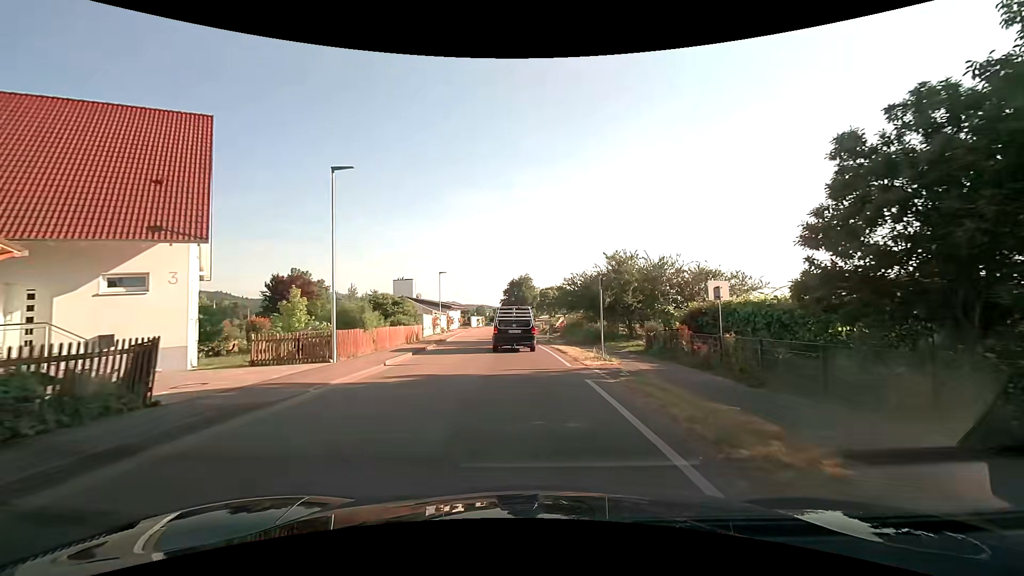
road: tertiary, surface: asphalt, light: Day
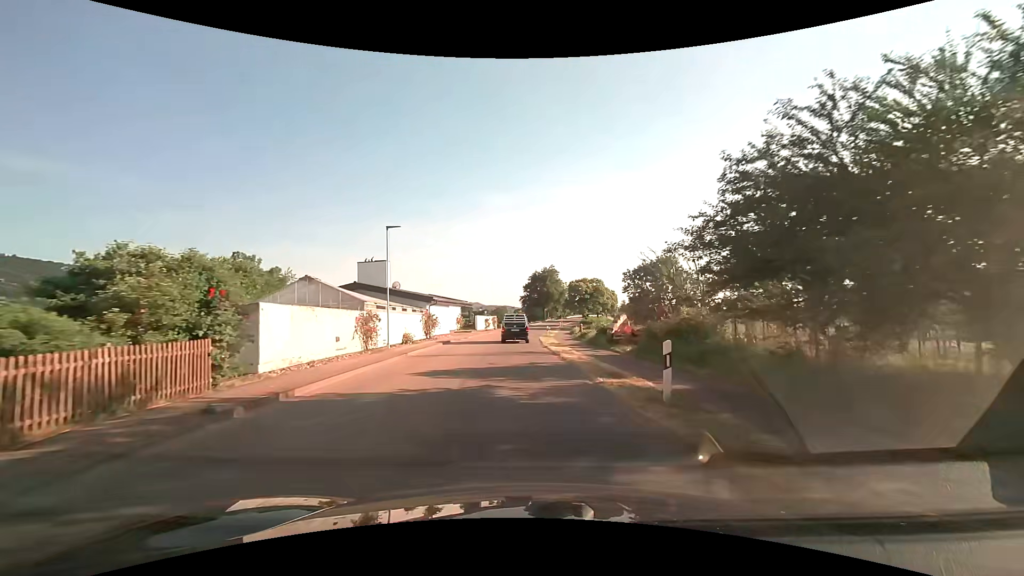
(-0.5, +25.0) m; -3°
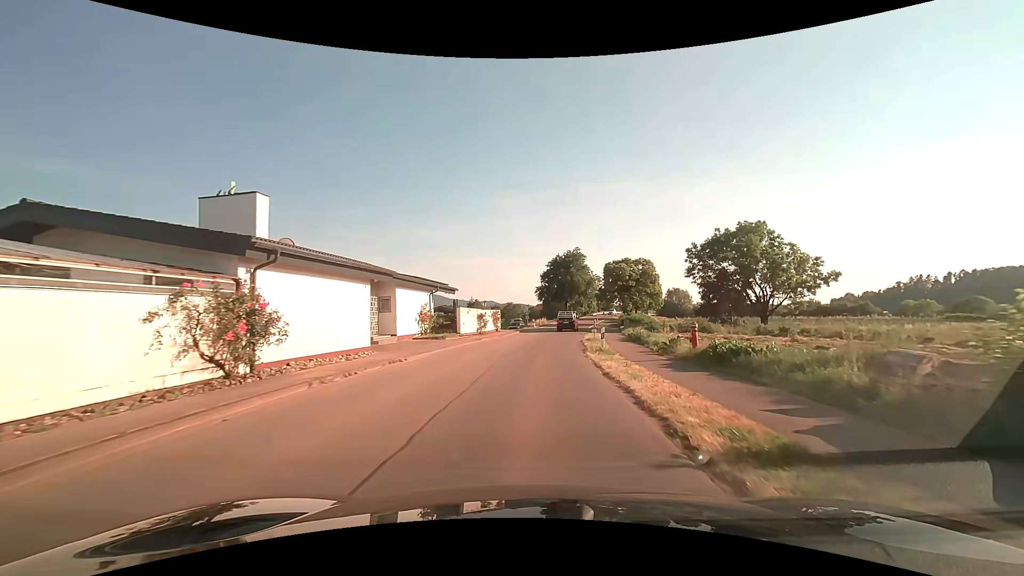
(-0.6, +27.3) m; -1°
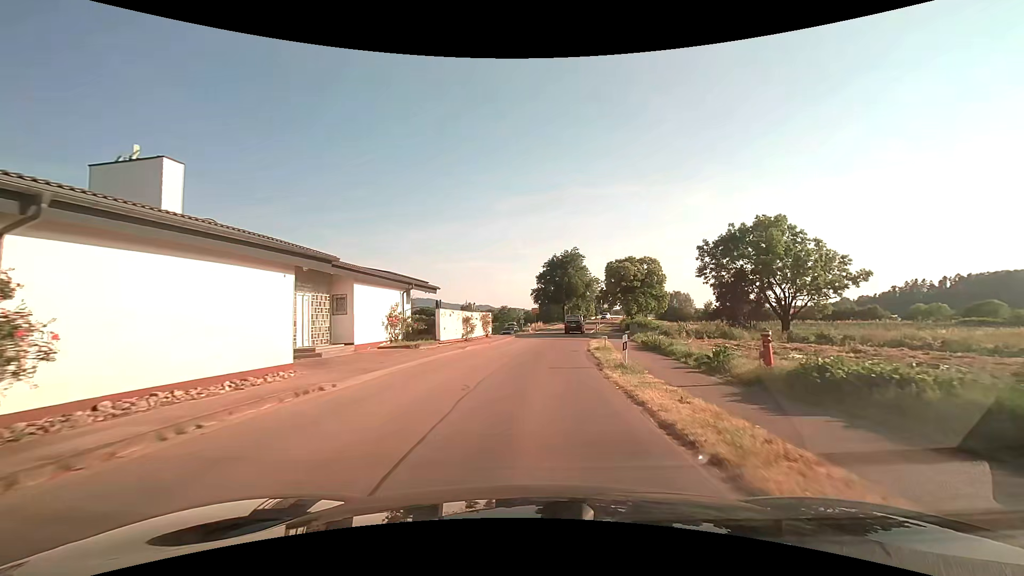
(0.0, +5.9) m; 0°
(0, +10) (+1, +20) (+2, +30) (+3, +40) (+5, +50) (+6, +60) (+8, +69) (+10, +79) (+12, +89) (+14, +99) m
